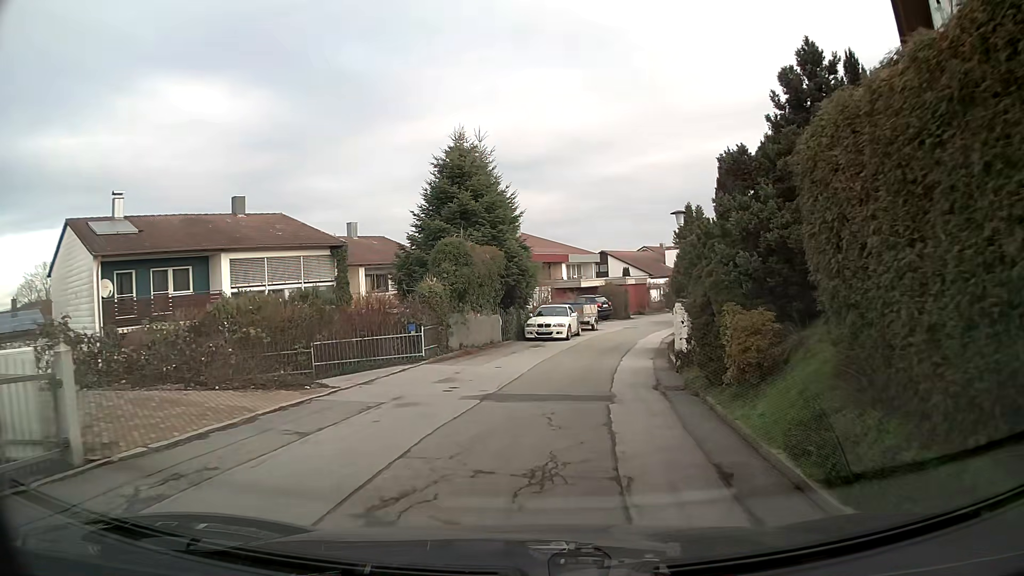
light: Day
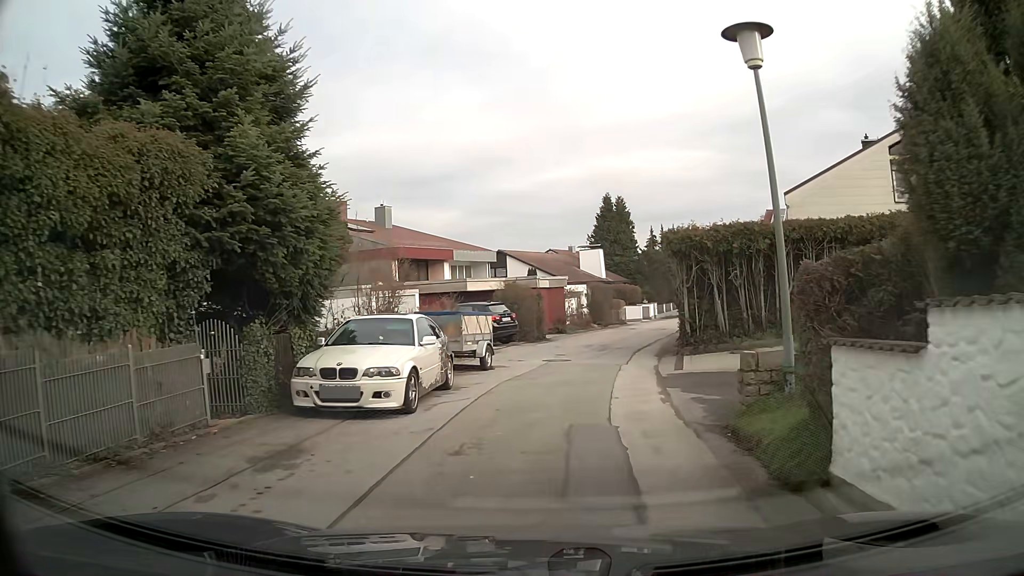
(+1.1, +16.8) m; +8°
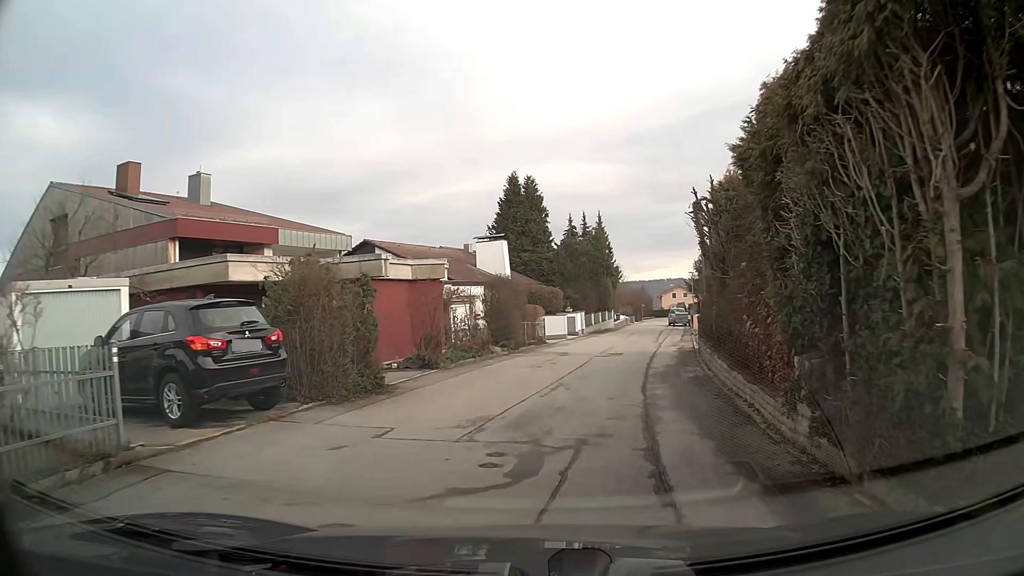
(+1.2, +16.1) m; +8°
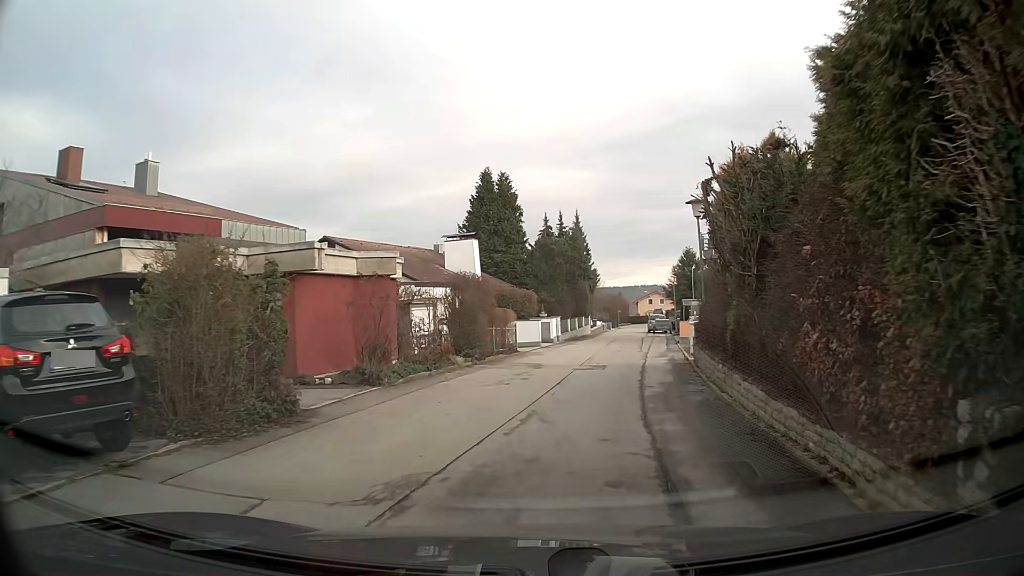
(+0.1, +3.2) m; +2°
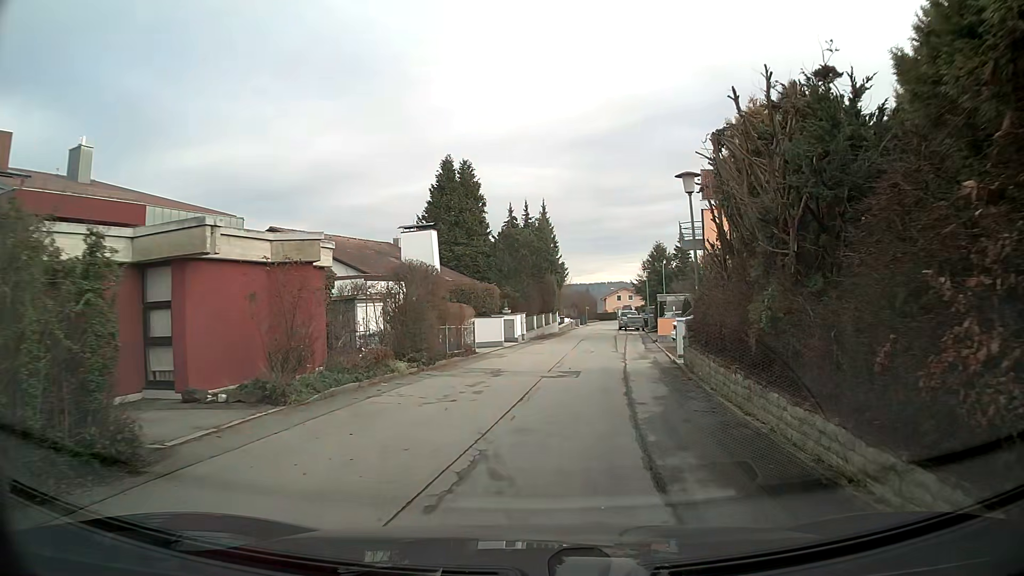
(+0.1, +3.3) m; +3°
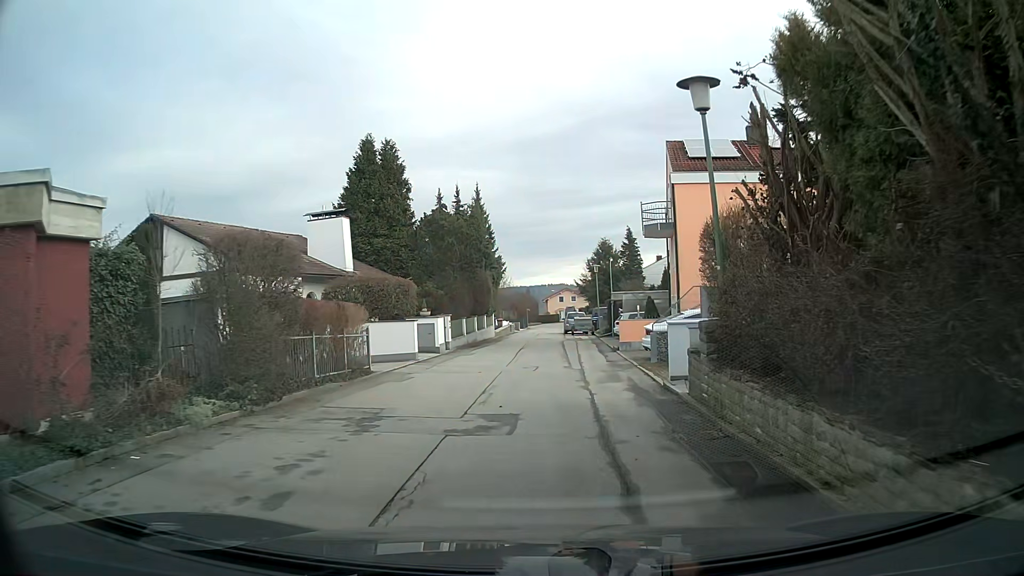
(+0.3, +6.8) m; +5°
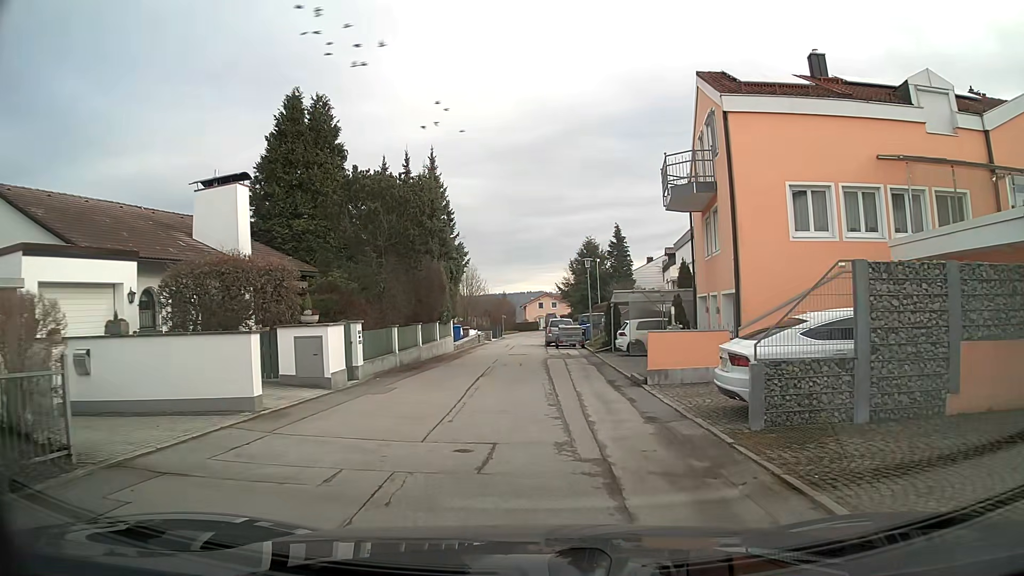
(+0.1, +10.3) m; +1°
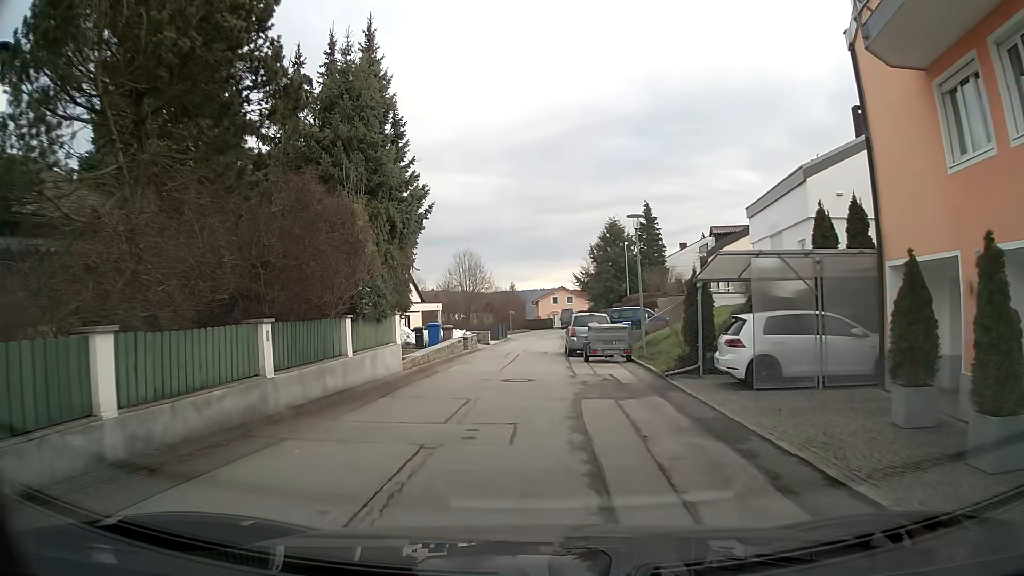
(-0.1, +14.0) m; -2°
(0, +10) (-1, +20) (0, +30) (+2, +40) (+3, +50) (+4, +60) (-2, +67) (-12, +68) (-22, +69) (-32, +70) m
